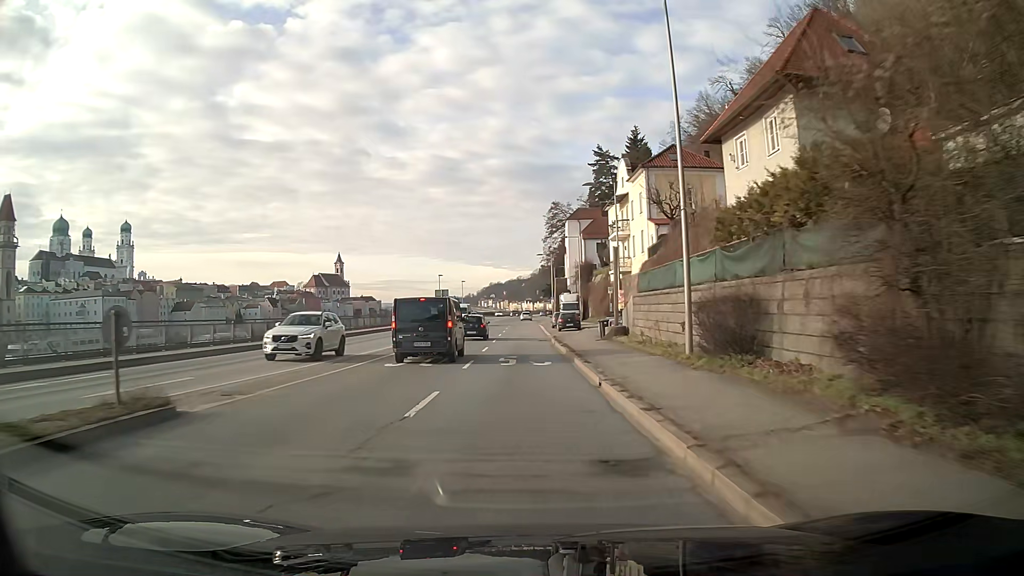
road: primary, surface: asphalt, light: Day
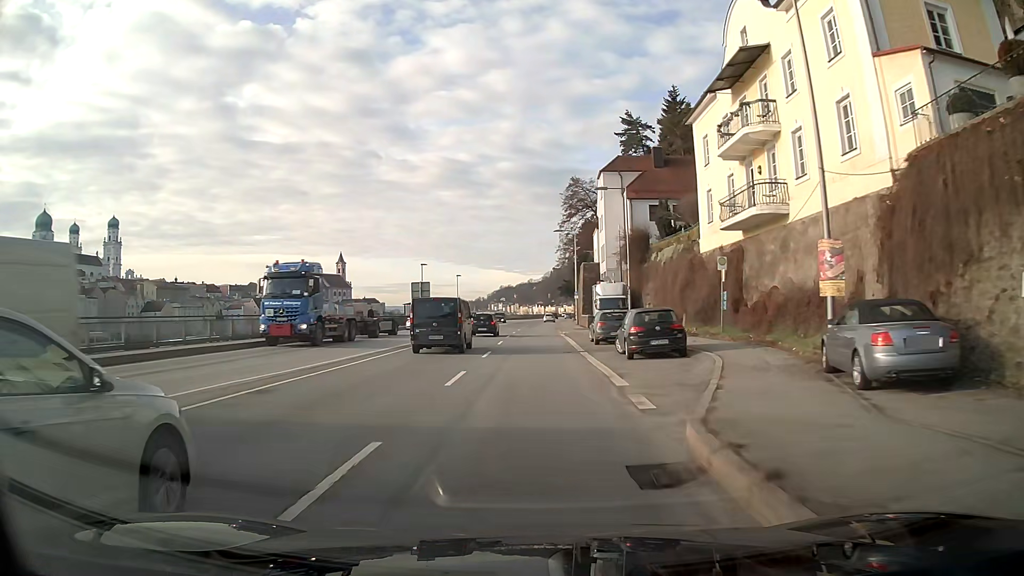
(-0.4, +32.5) m; -1°
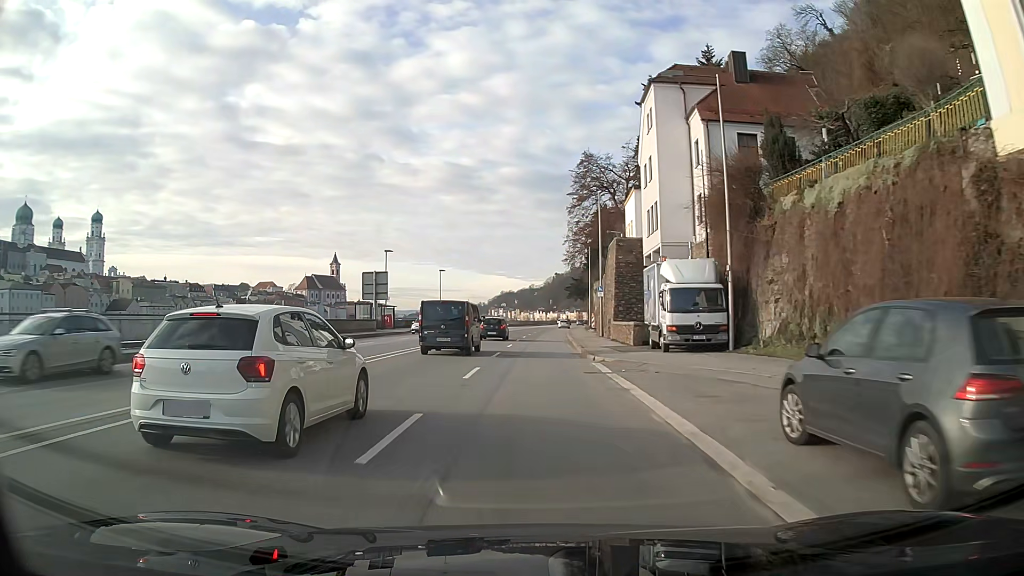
(0.0, +24.7) m; 0°
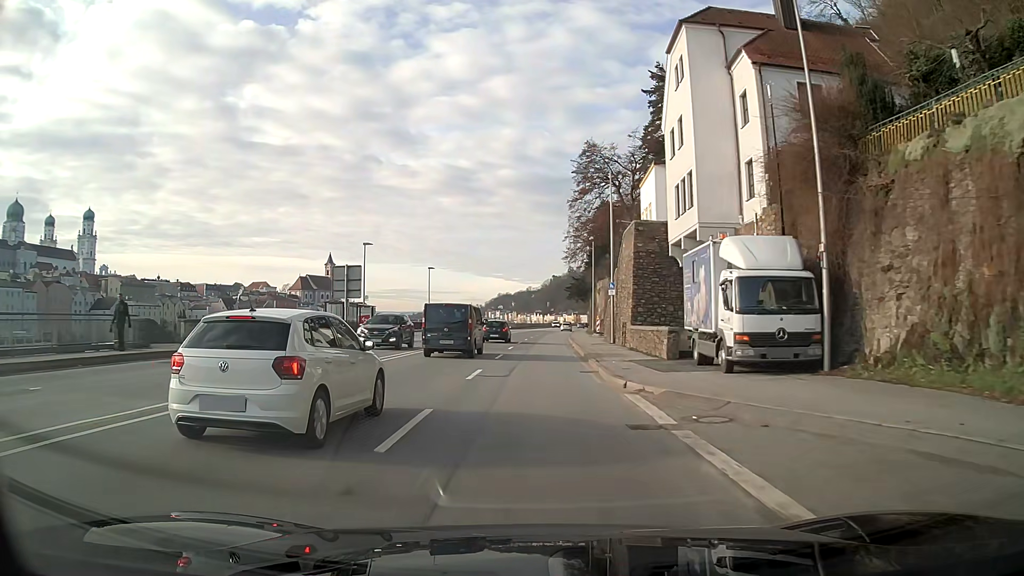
(0.0, +8.3) m; 0°
